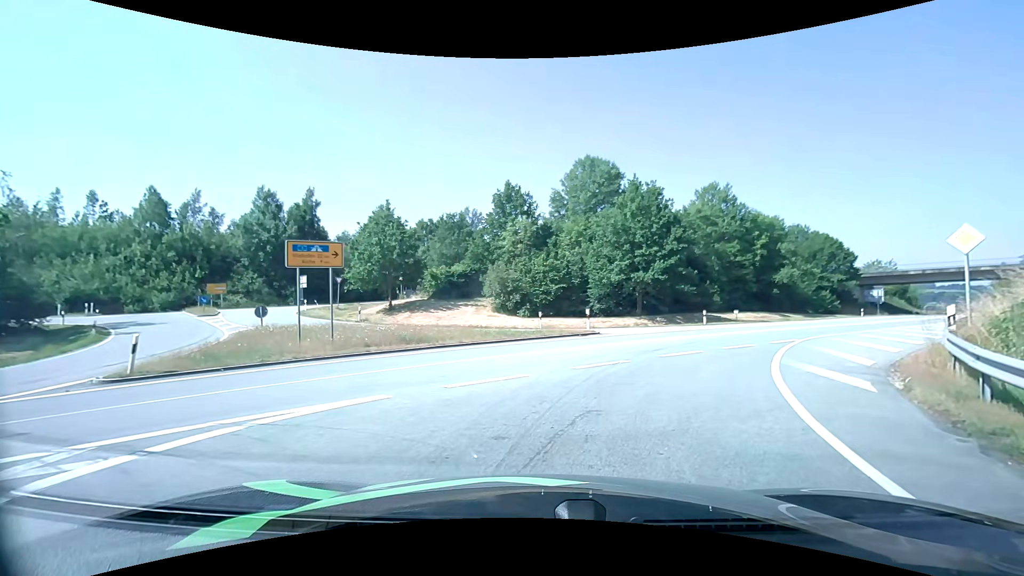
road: primary_link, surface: asphalt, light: Day
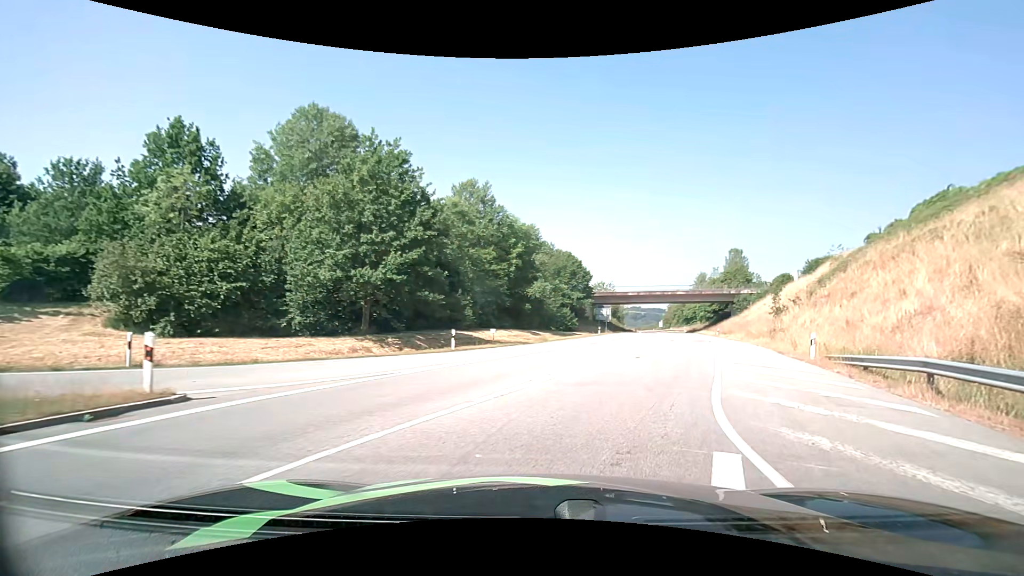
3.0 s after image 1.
(+3.6, +14.3) m; +27°
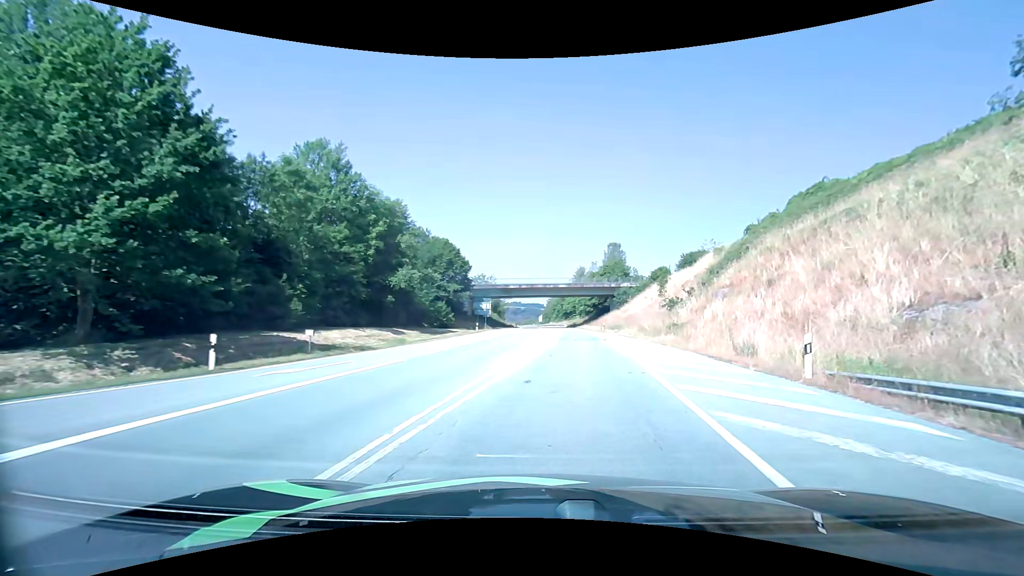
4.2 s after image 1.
(+1.4, +9.7) m; +14°
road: primary
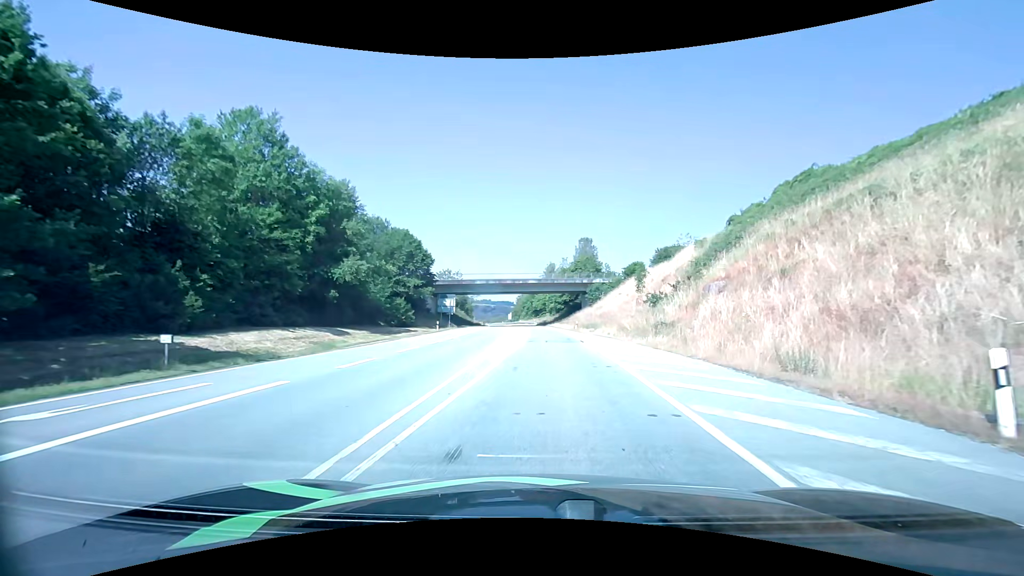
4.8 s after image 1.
(+0.2, +5.9) m; +3°
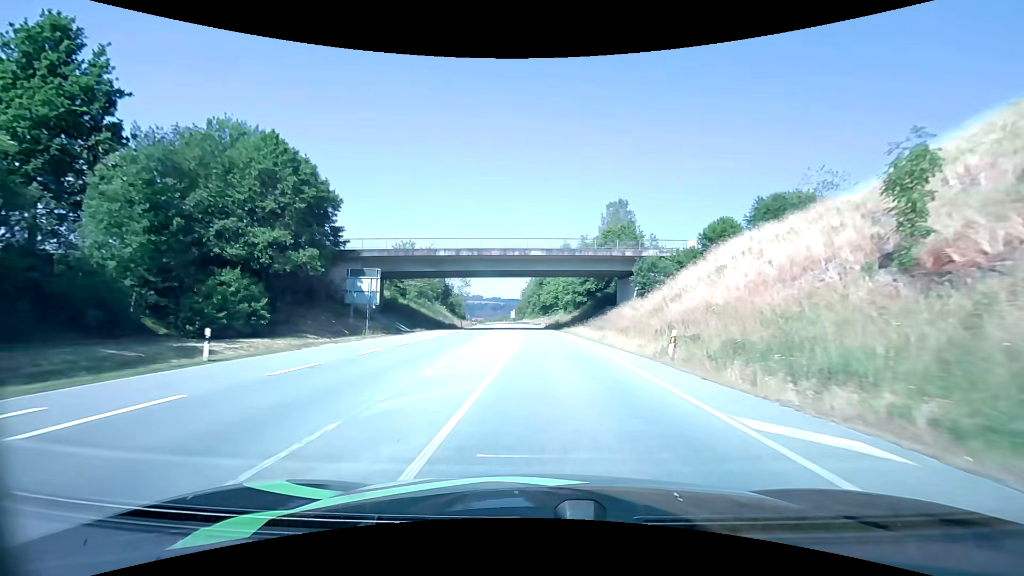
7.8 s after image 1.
(+0.2, +39.2) m; -1°
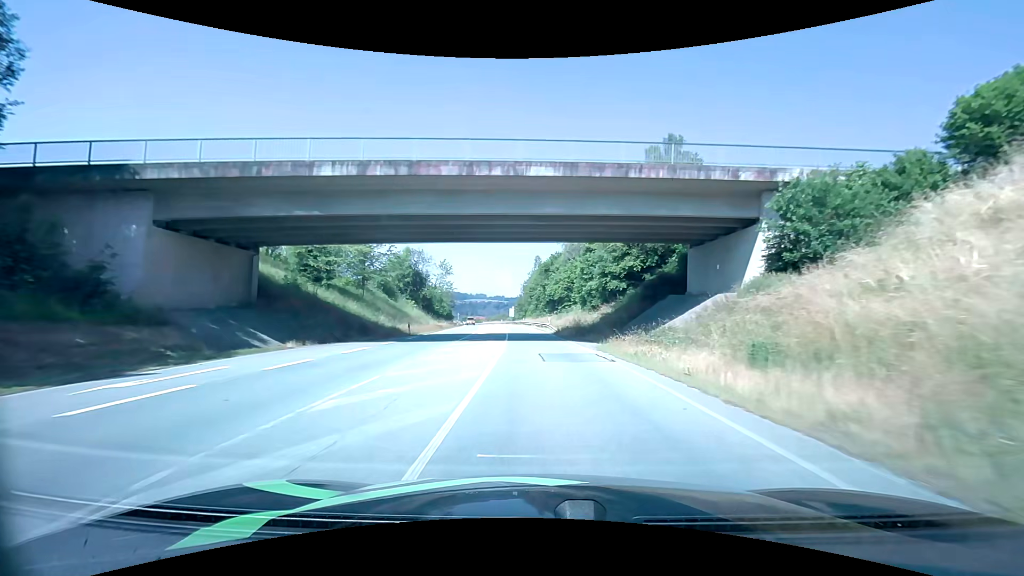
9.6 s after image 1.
(-0.2, +29.1) m; -1°
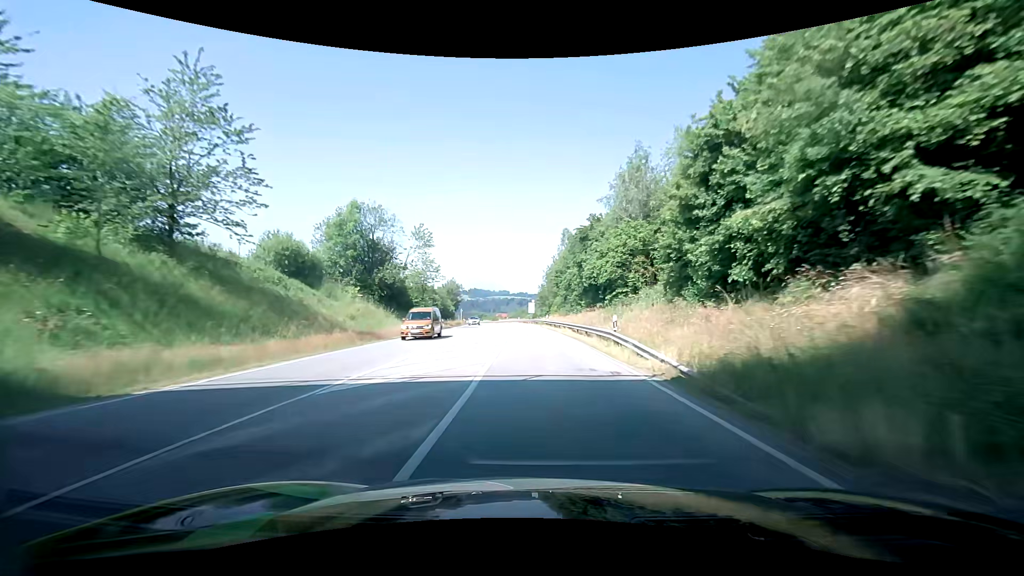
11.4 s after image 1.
(-0.7, +31.8) m; -2°
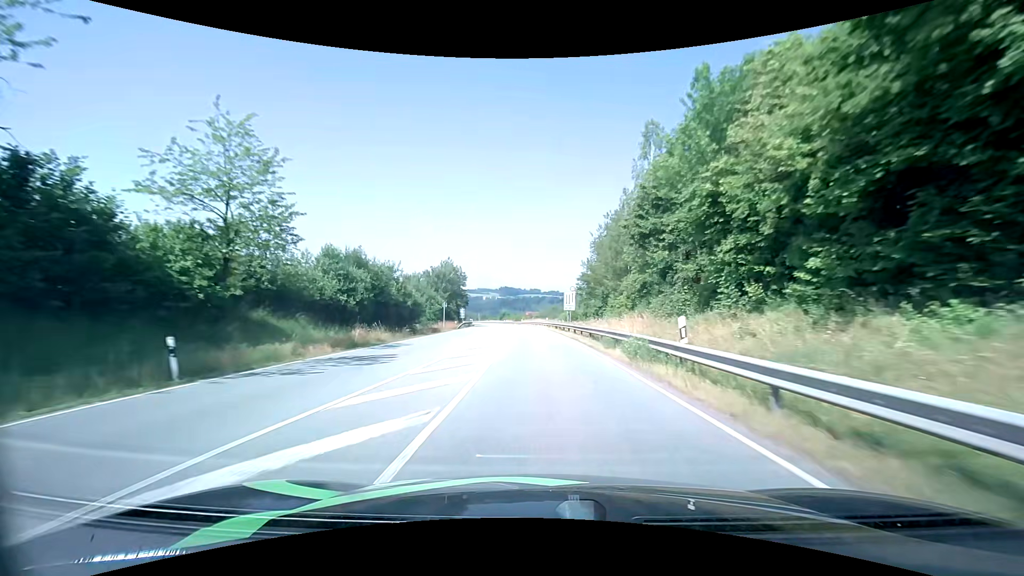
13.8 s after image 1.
(-1.8, +44.7) m; -4°
(0, +10) (0, +20) (0, +30) (-1, +40) (-1, +50) (-2, +60) (-2, +70) (-3, +80) (-4, +90) (-4, +100) m
